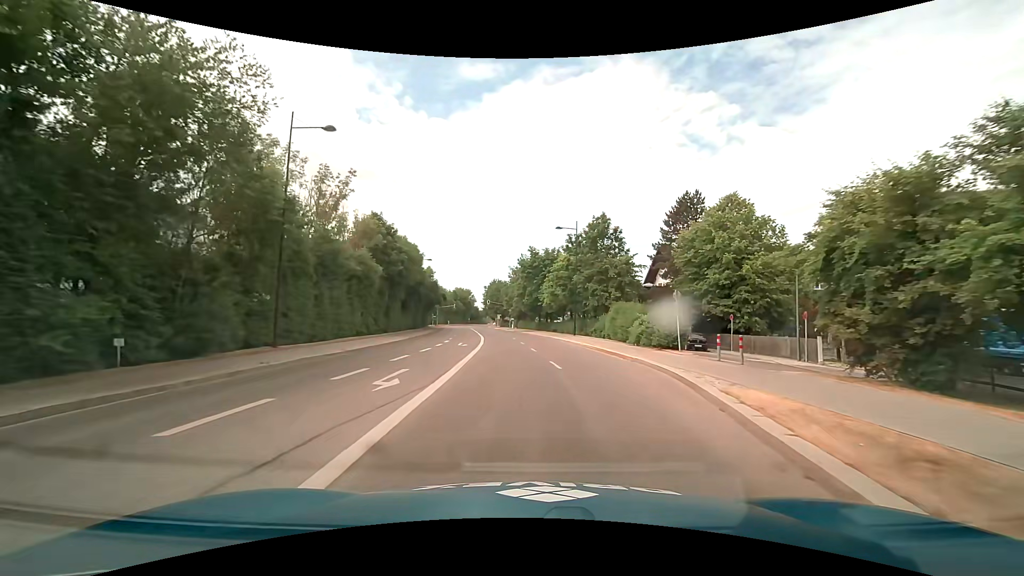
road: secondary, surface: asphalt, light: Day
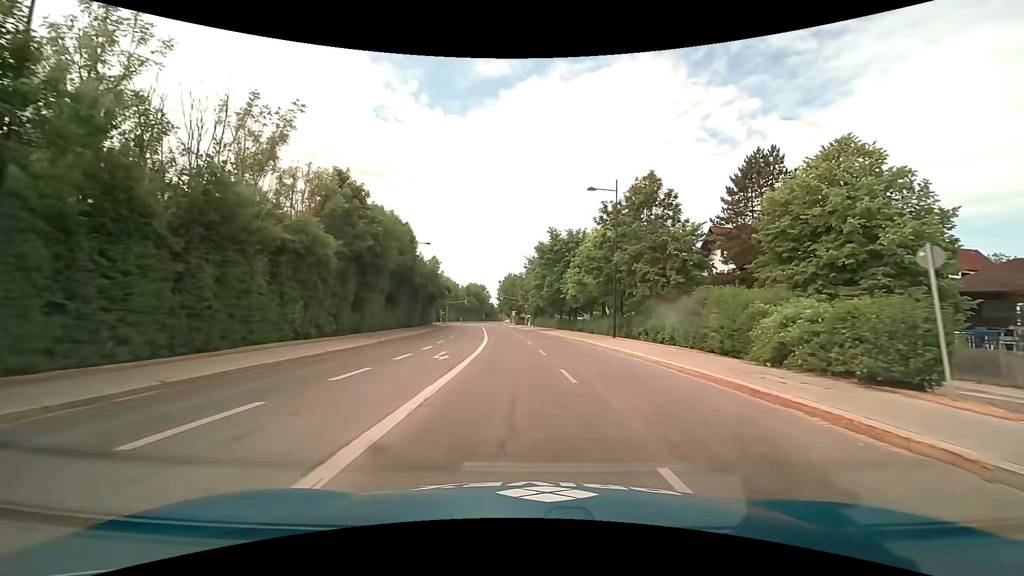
(-0.2, +13.0) m; -2°
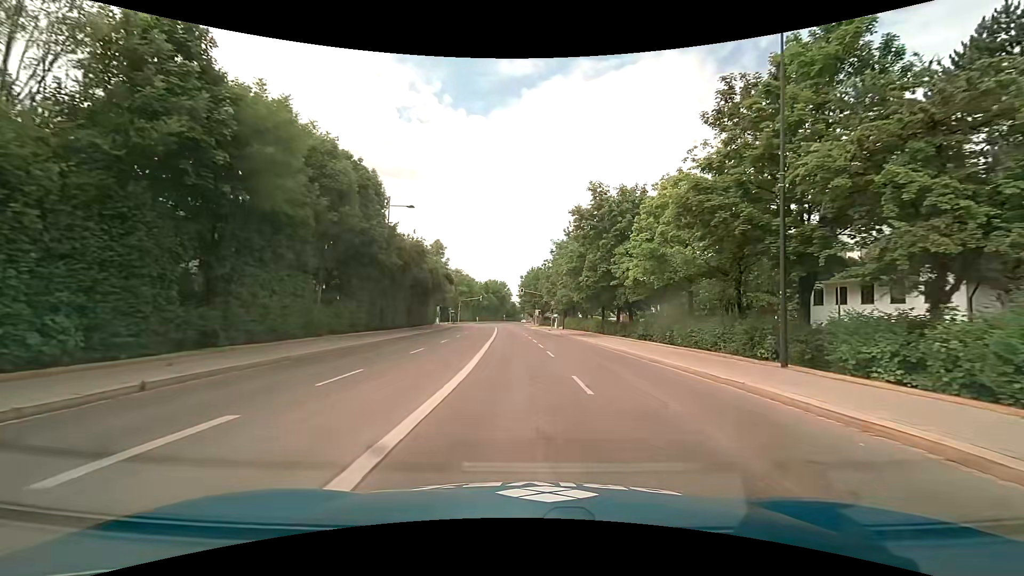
(-0.4, +19.7) m; -3°
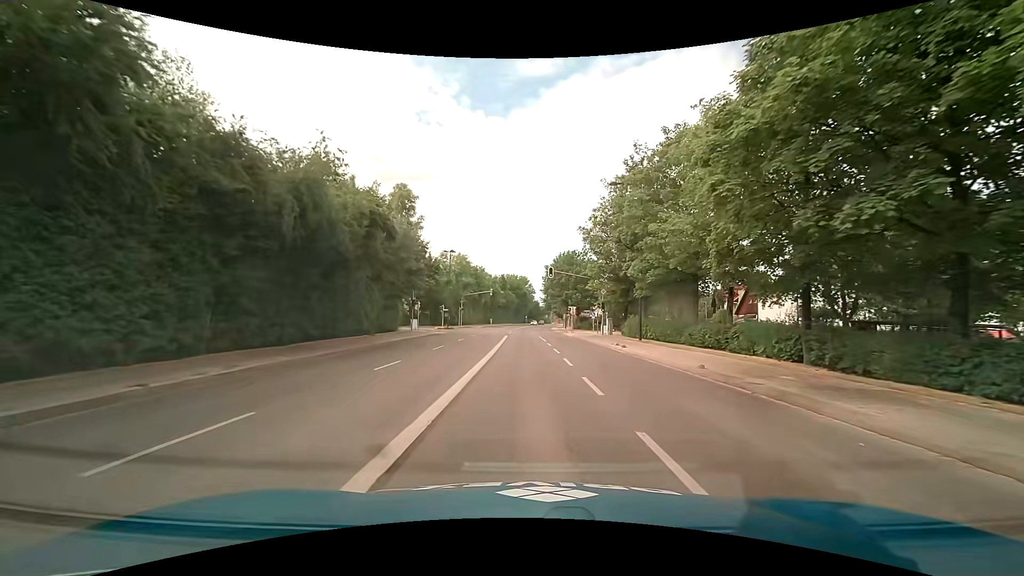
(-0.9, +33.1) m; -3°
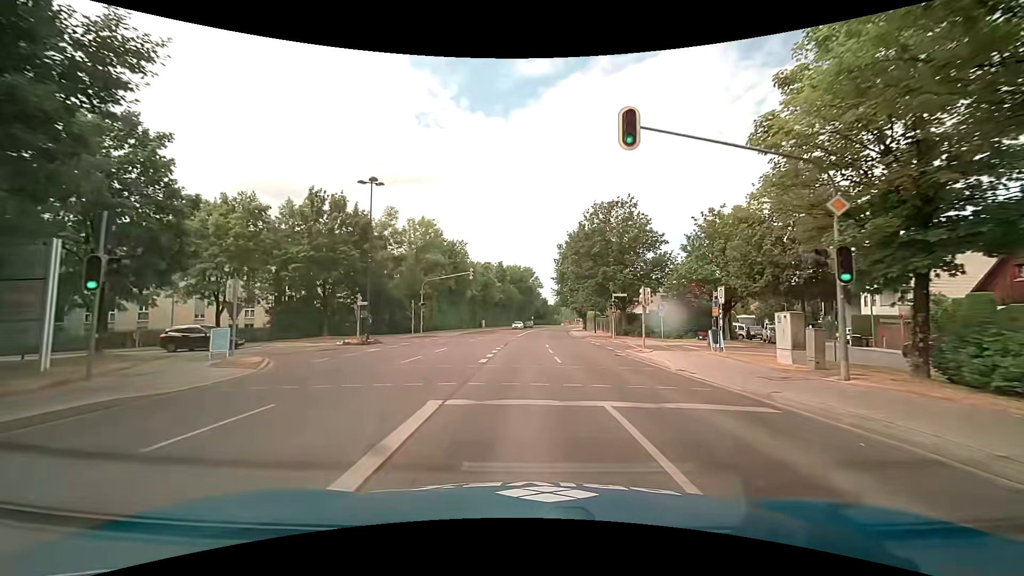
(-0.1, +35.3) m; -1°
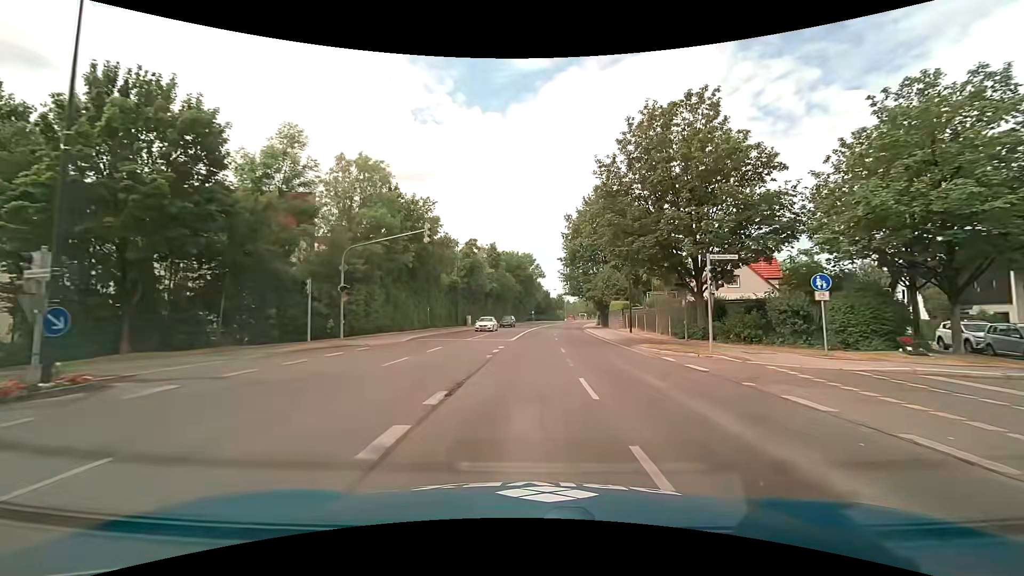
(+0.1, +21.0) m; +1°
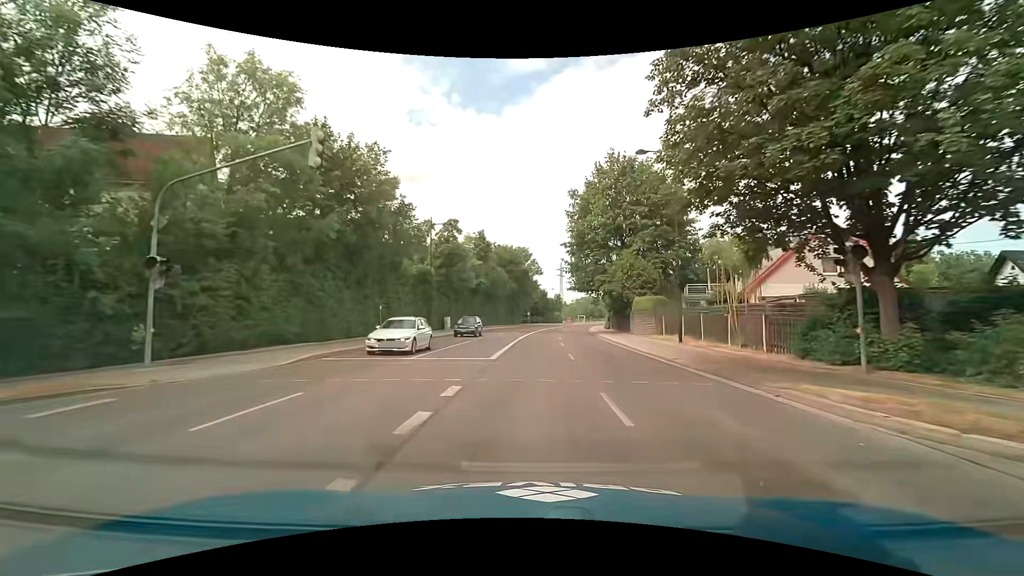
(+0.1, +14.0) m; +1°
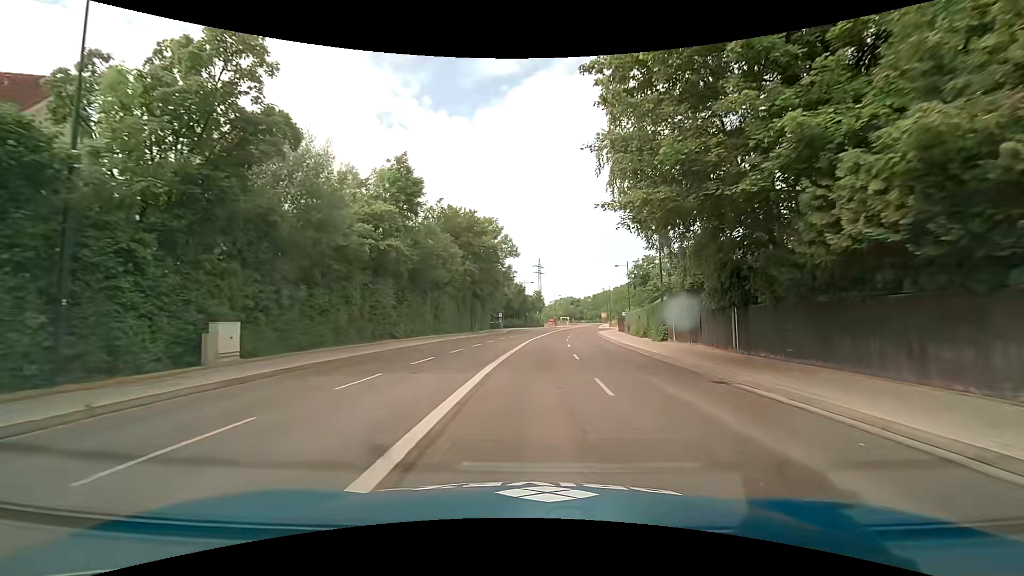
(+0.8, +35.2) m; +3°
(0, +10) (0, +20) (+1, +30) (+2, +40) (+2, +50) (+3, +60) (+5, +70) (+6, +80) (+7, +90) (+8, +100) m
